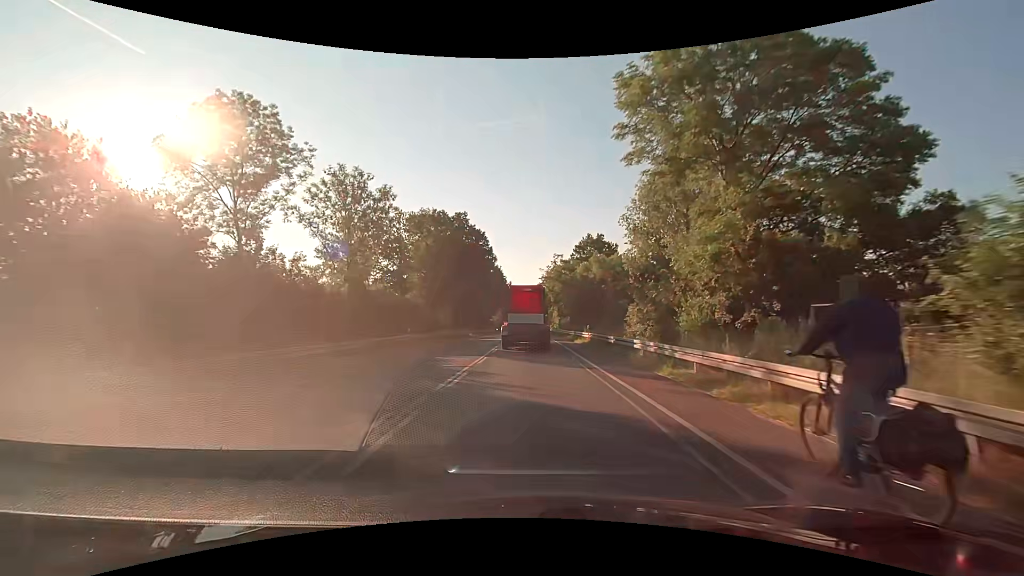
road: secondary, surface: asphalt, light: Day
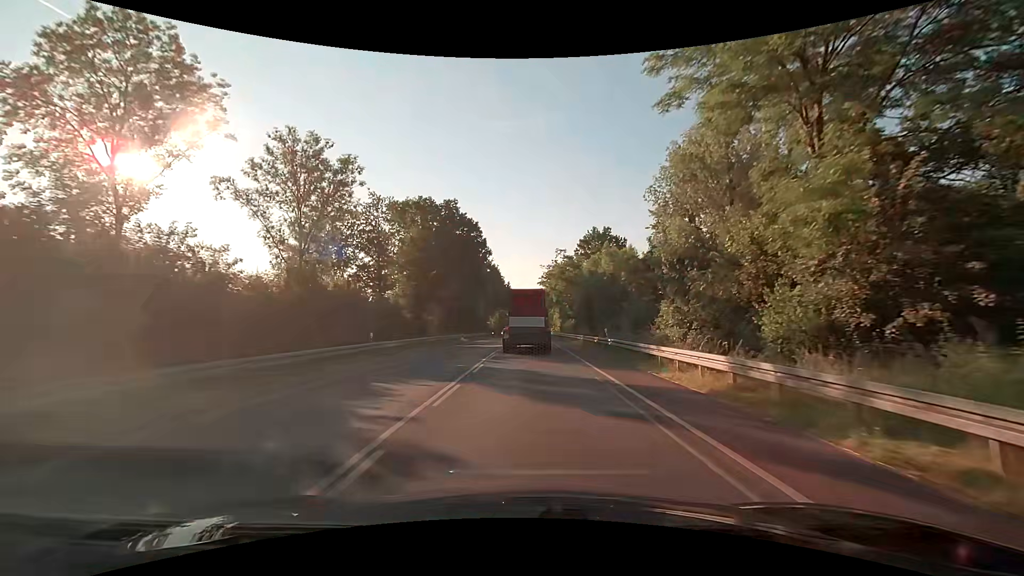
(0.0, +8.2) m; 0°
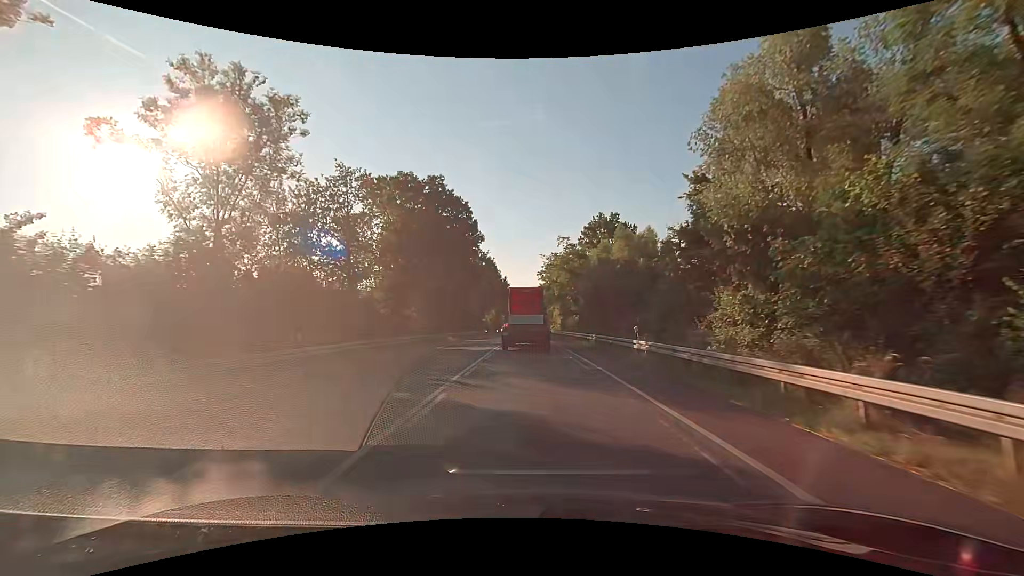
(0.0, +8.1) m; 0°
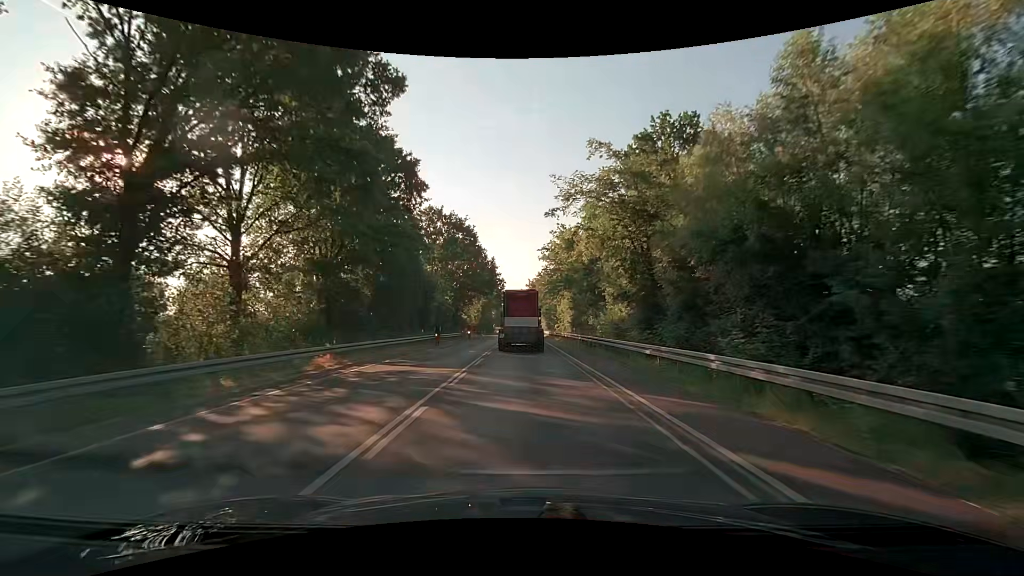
(+0.2, +32.5) m; +1°
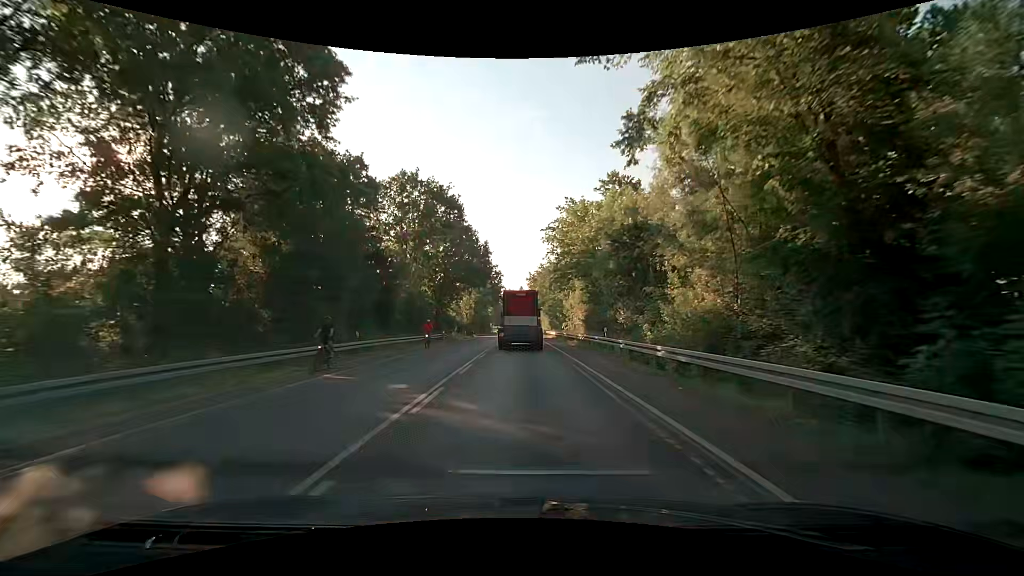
(0.0, +16.3) m; 0°
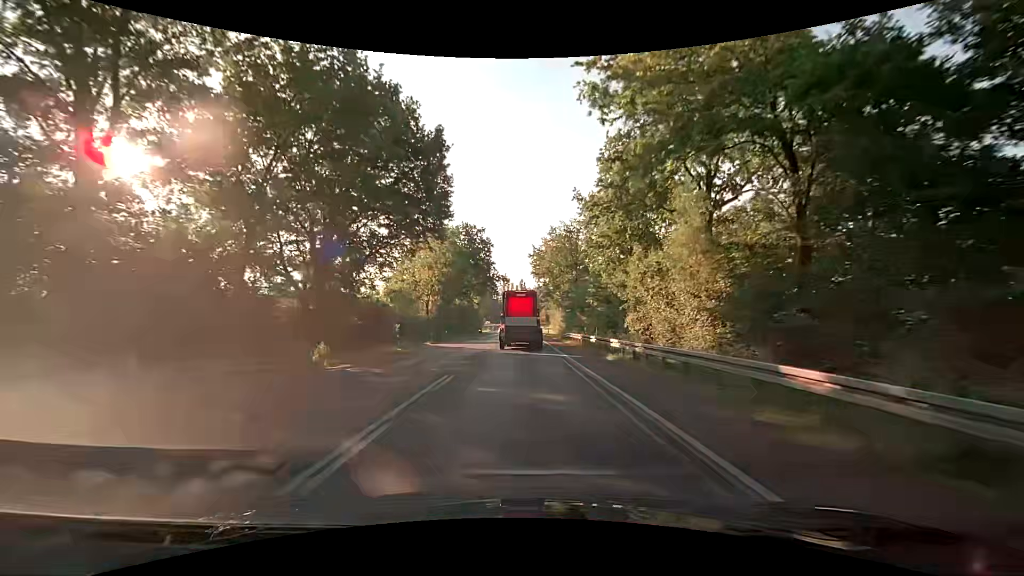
(+0.3, +41.4) m; 0°
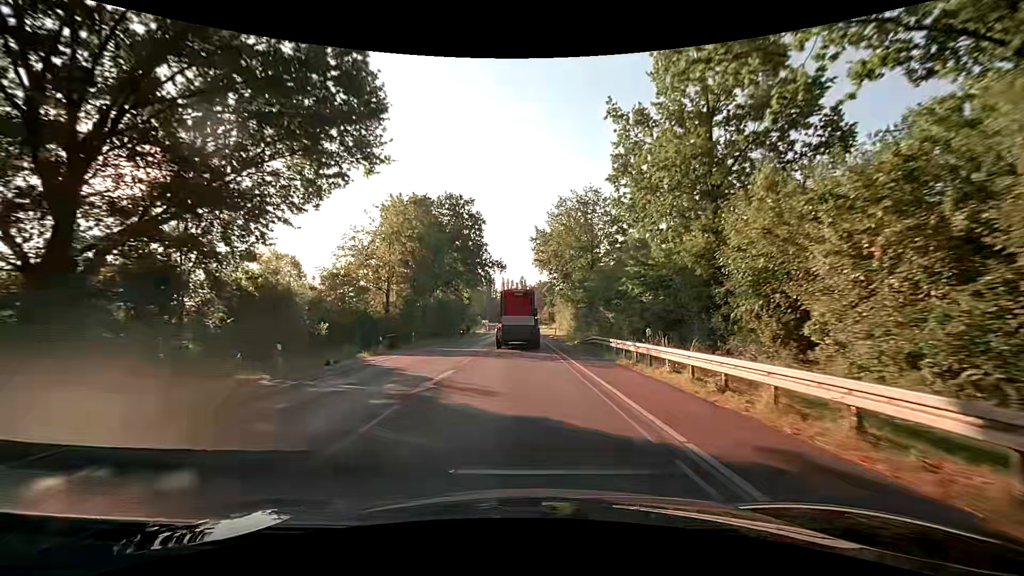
(+0.2, +16.9) m; +1°
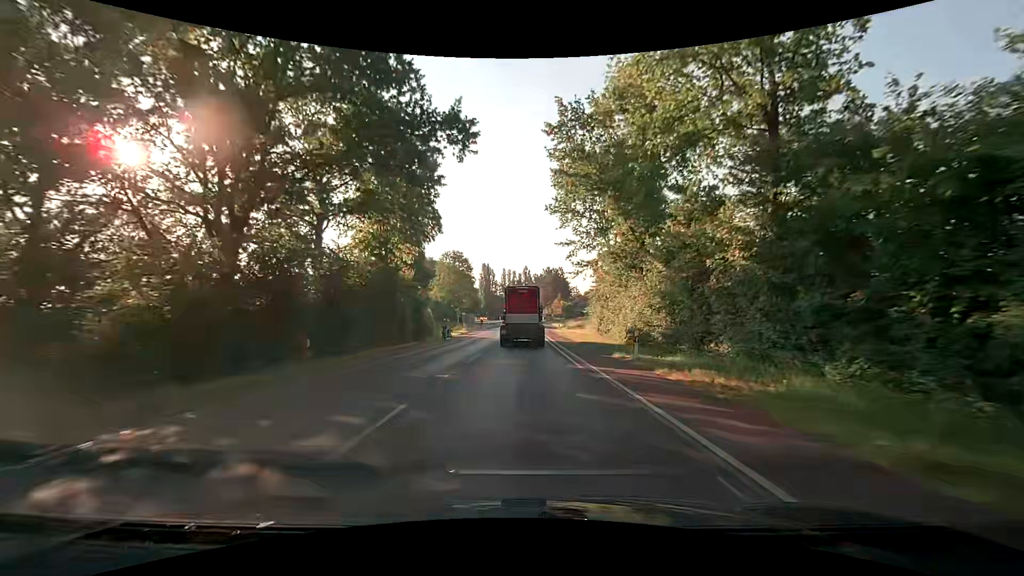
(-0.7, +41.5) m; -1°
(0, +10) (0, +20) (0, +30) (0, +40) (0, +50) (0, +60) (0, +70) (0, +80) (+1, +90) (+1, +100) m
